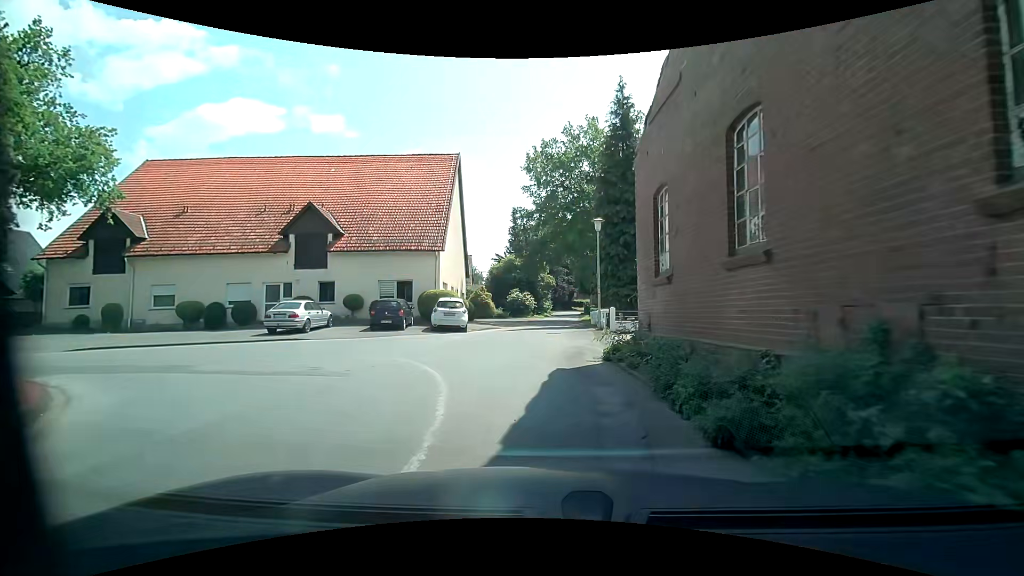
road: residential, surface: asphalt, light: Day
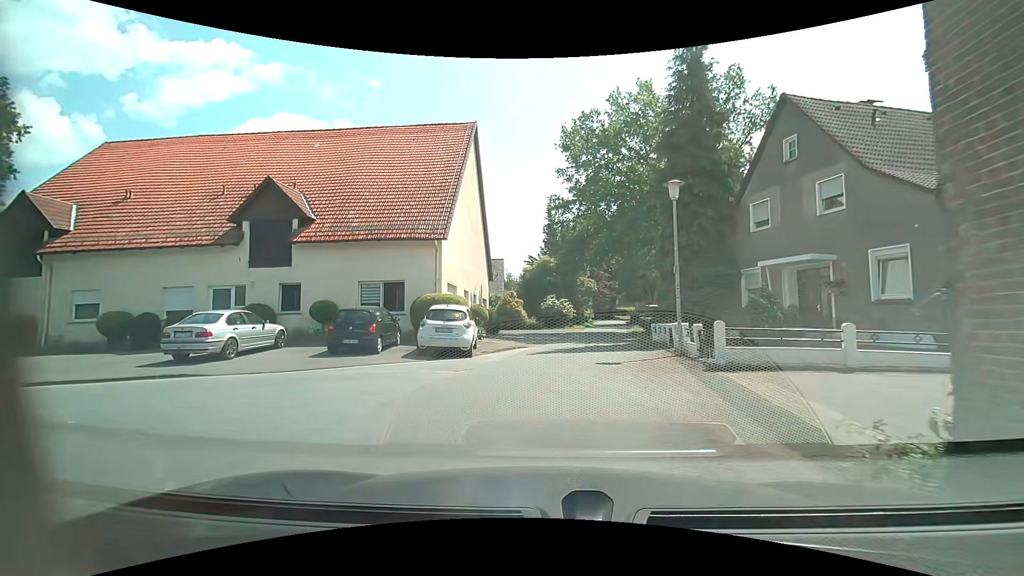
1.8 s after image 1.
(+0.1, +8.0) m; -3°
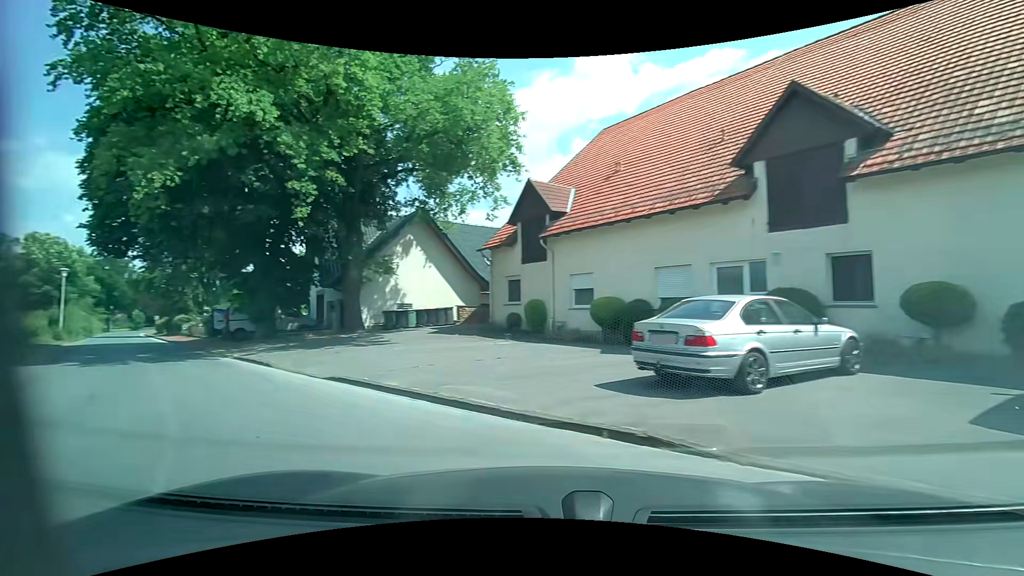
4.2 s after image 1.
(-3.4, +8.4) m; -52°
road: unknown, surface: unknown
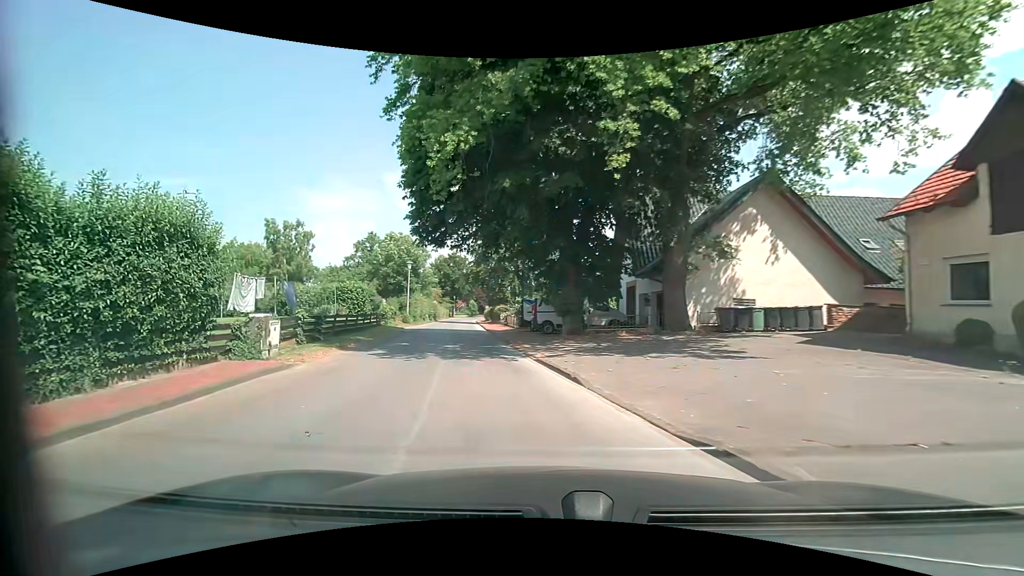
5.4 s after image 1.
(-2.2, +5.7) m; -35°
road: residential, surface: asphalt
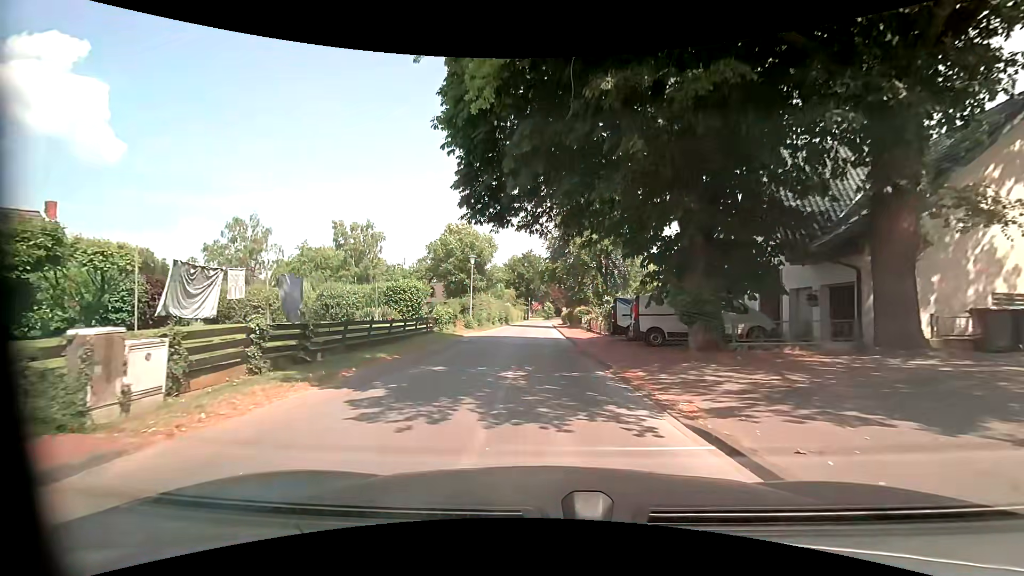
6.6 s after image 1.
(-0.8, +7.3) m; -9°
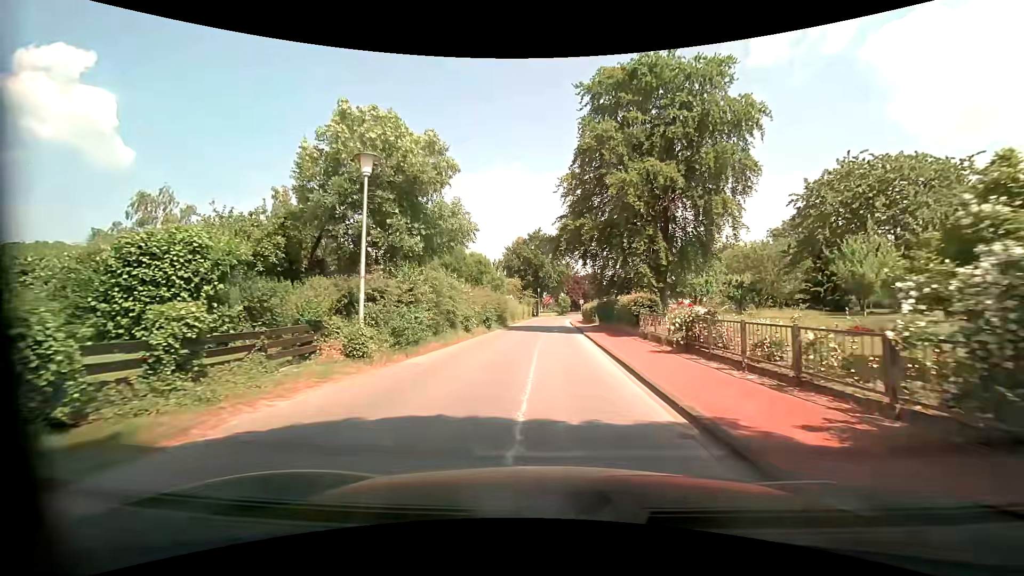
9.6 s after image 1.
(-0.3, +22.1) m; -1°
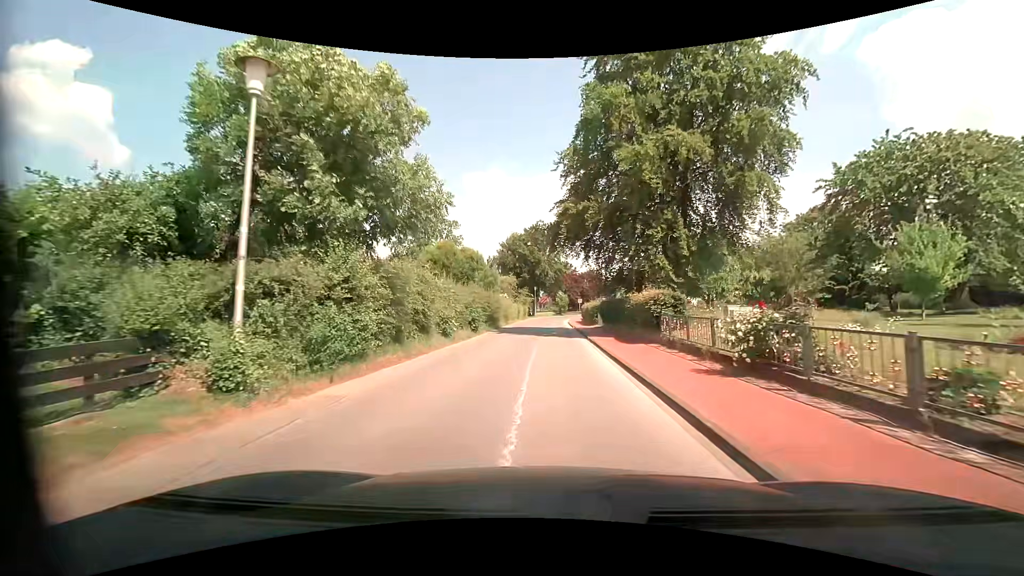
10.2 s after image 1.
(0.0, +4.7) m; 0°
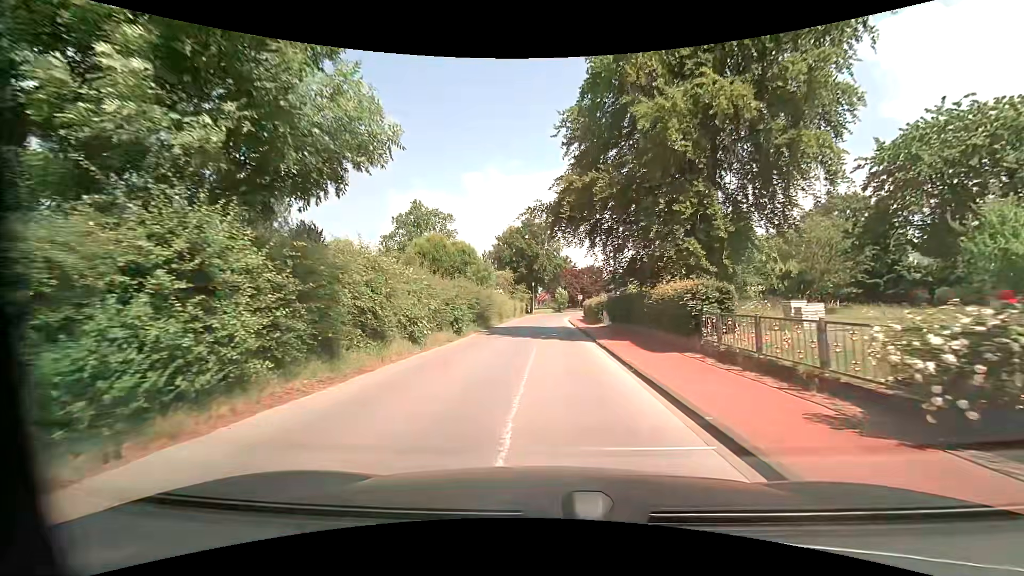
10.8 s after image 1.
(+0.1, +4.7) m; +1°
